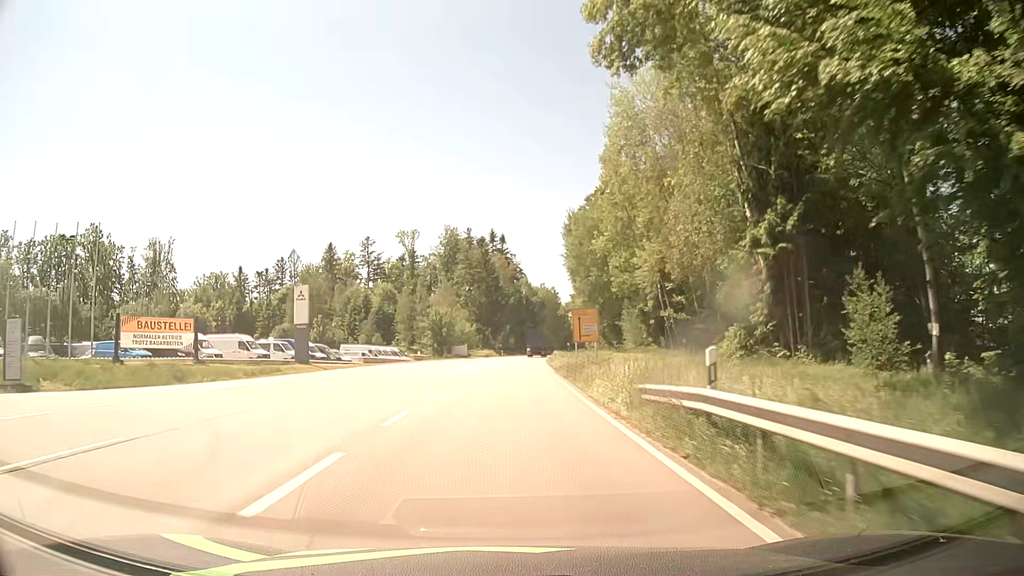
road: secondary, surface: asphalt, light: Day
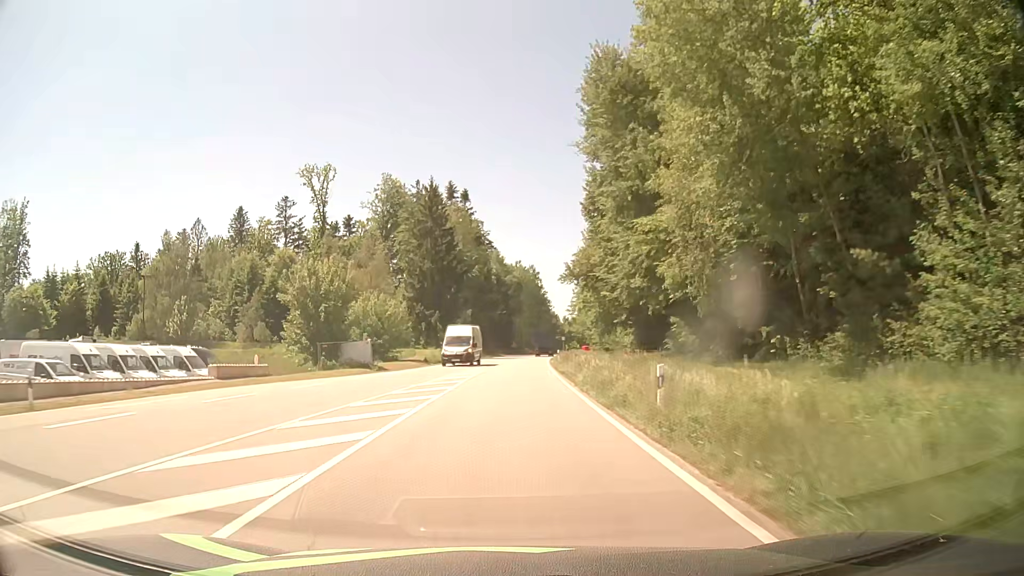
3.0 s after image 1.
(+1.3, +53.9) m; +2°
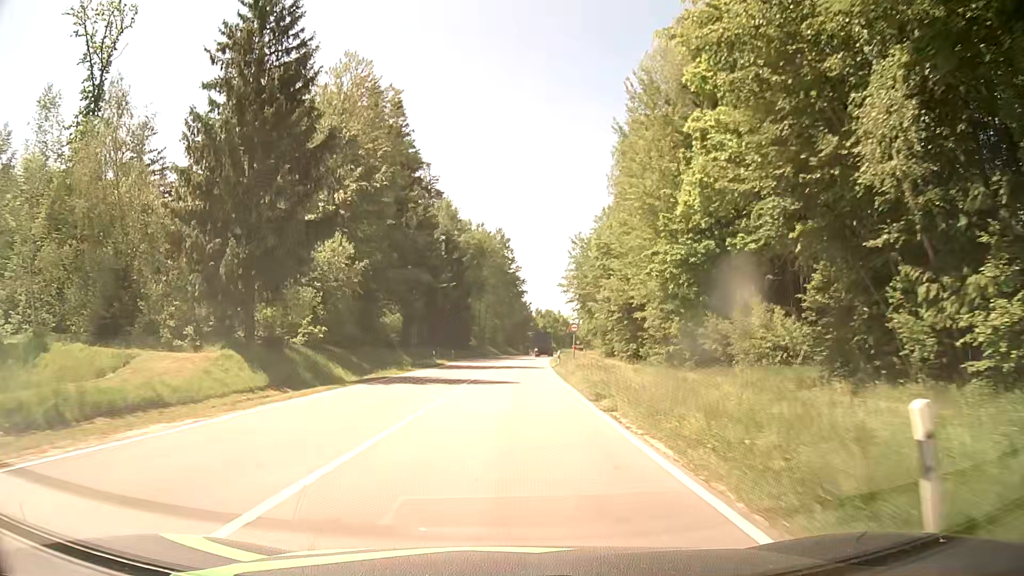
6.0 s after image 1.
(+1.8, +54.0) m; +4°
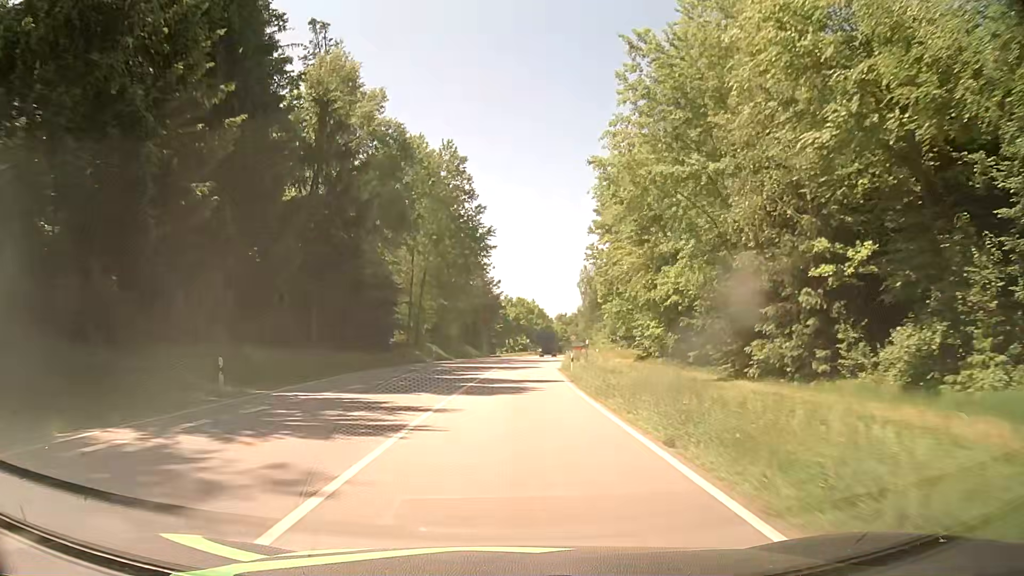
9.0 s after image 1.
(+1.2, +54.0) m; +3°
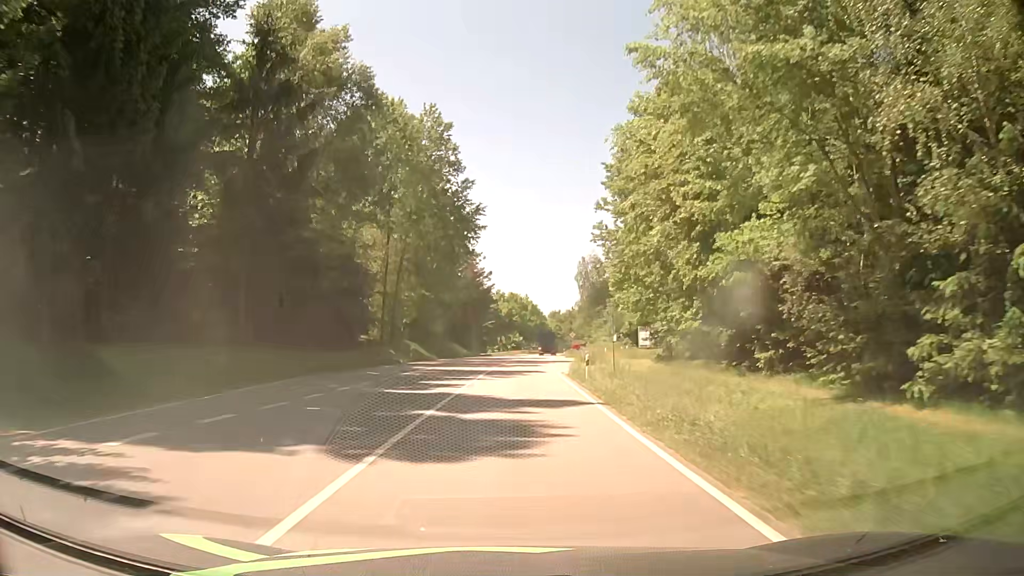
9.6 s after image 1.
(+0.1, +10.8) m; +1°
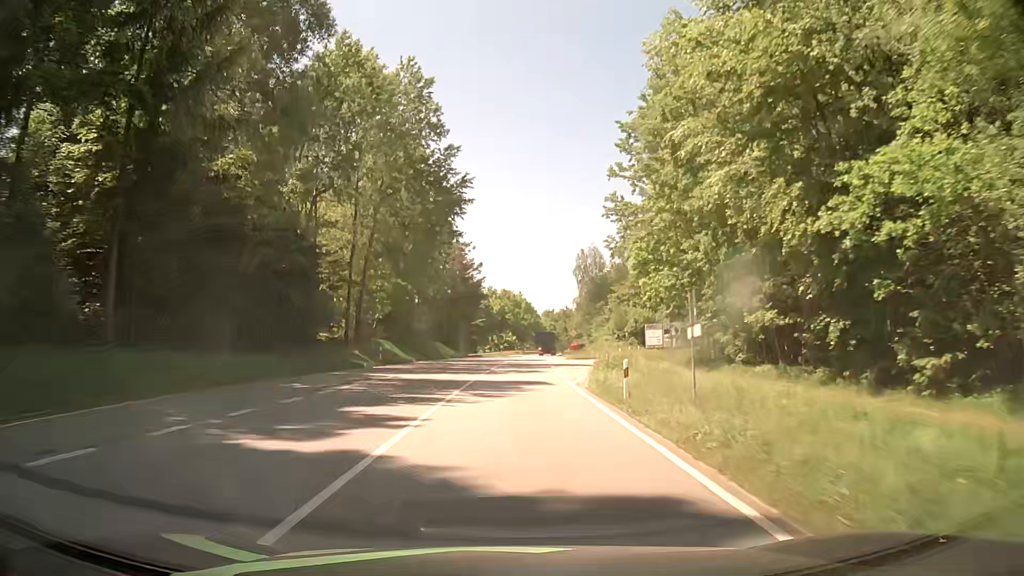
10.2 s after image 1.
(0.0, +10.8) m; +1°
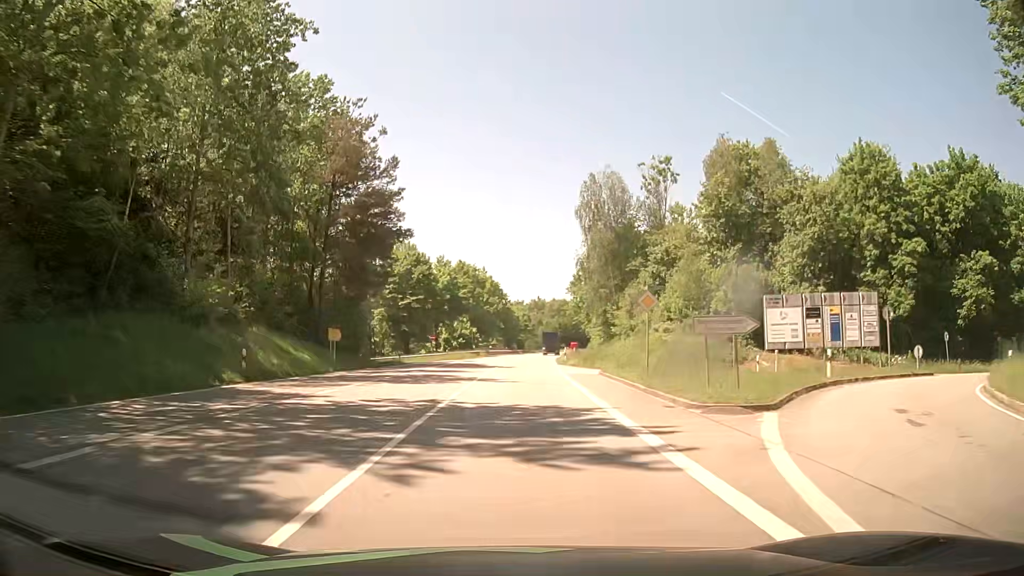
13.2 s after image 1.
(+1.1, +54.1) m; +3°
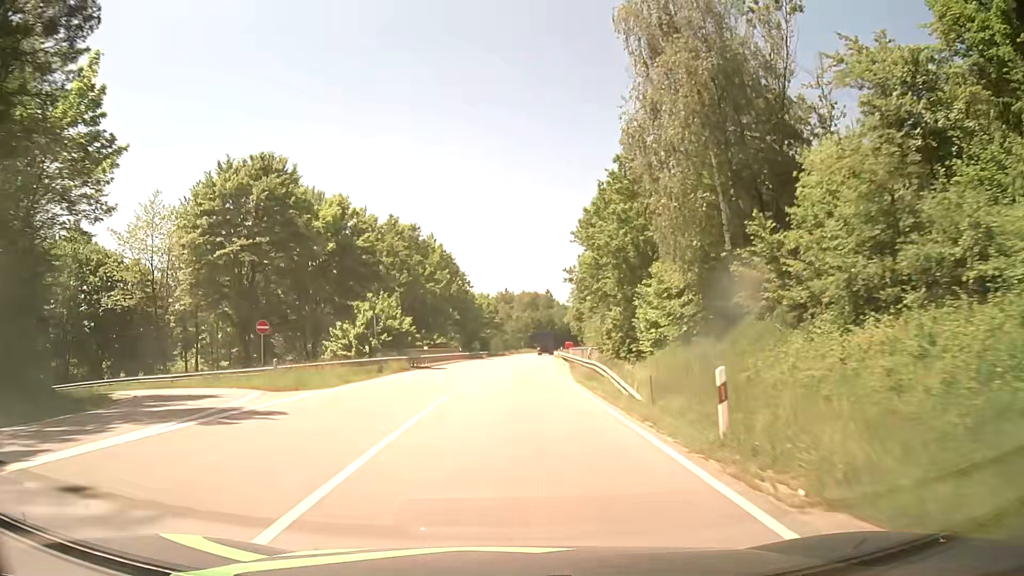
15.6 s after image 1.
(+1.0, +43.3) m; +3°
(0, +10) (0, +20) (0, +30) (+1, +40) (+1, +50) (+2, +60) (+2, +70) (+3, +80) (+4, +90) (+5, +100) m
